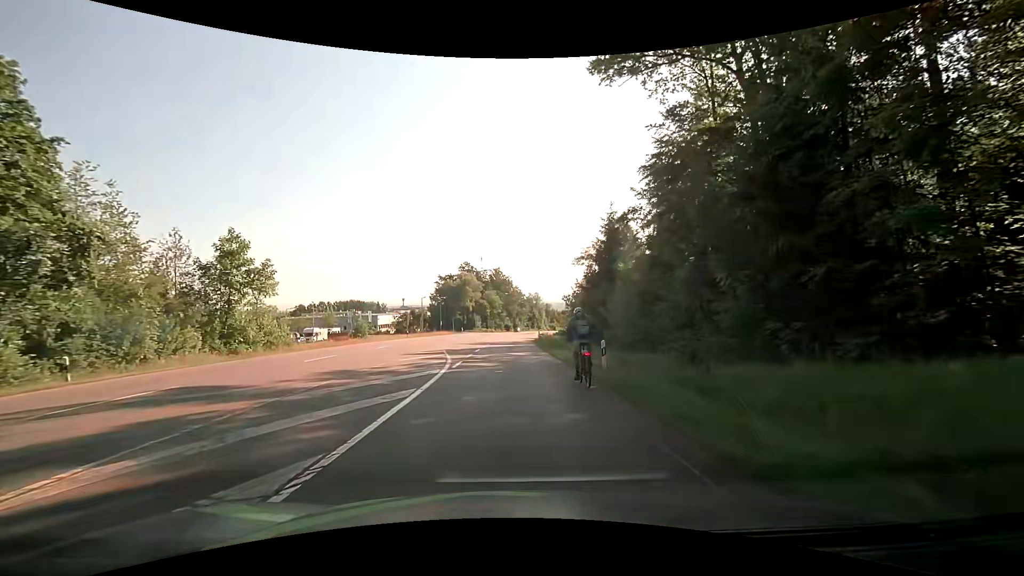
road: secondary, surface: asphalt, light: Day
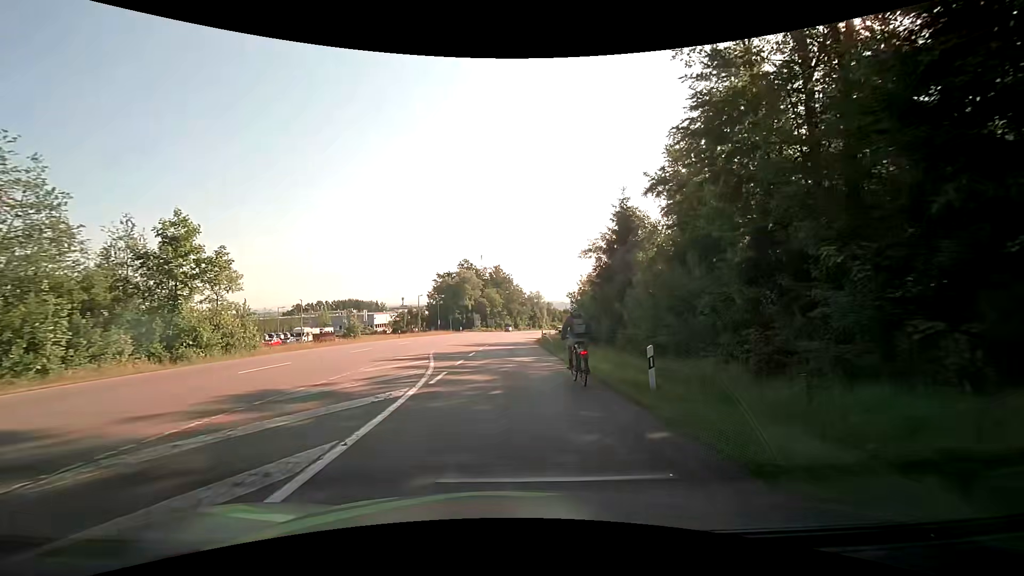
(0.0, +5.2) m; 0°
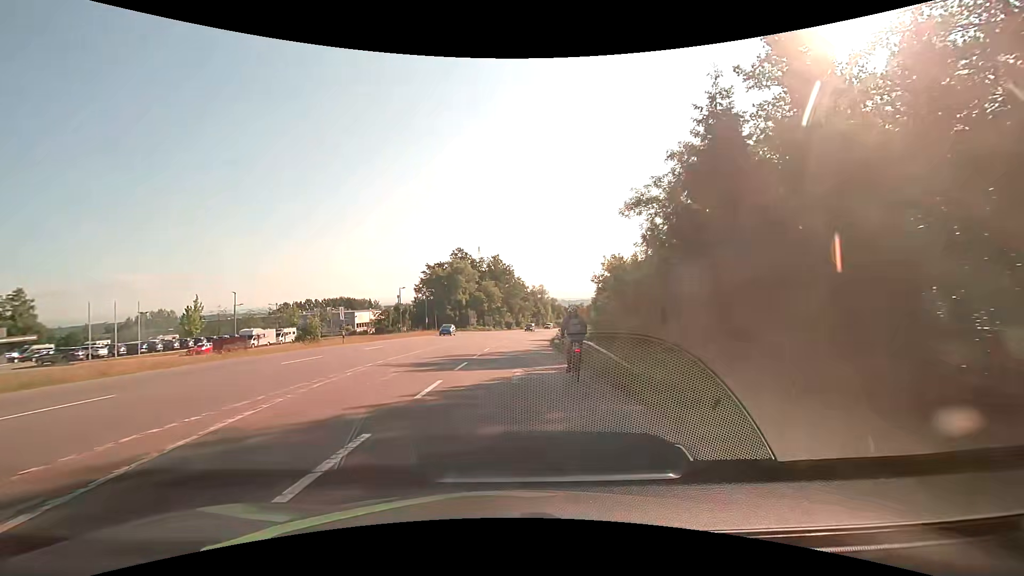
(-0.2, +20.2) m; 0°
(0, +10) (0, +20) (0, +30) (+1, +40) (+2, +50) (+2, +60) (+3, +70) (+5, +80) (+6, +90) (+7, +100) m
